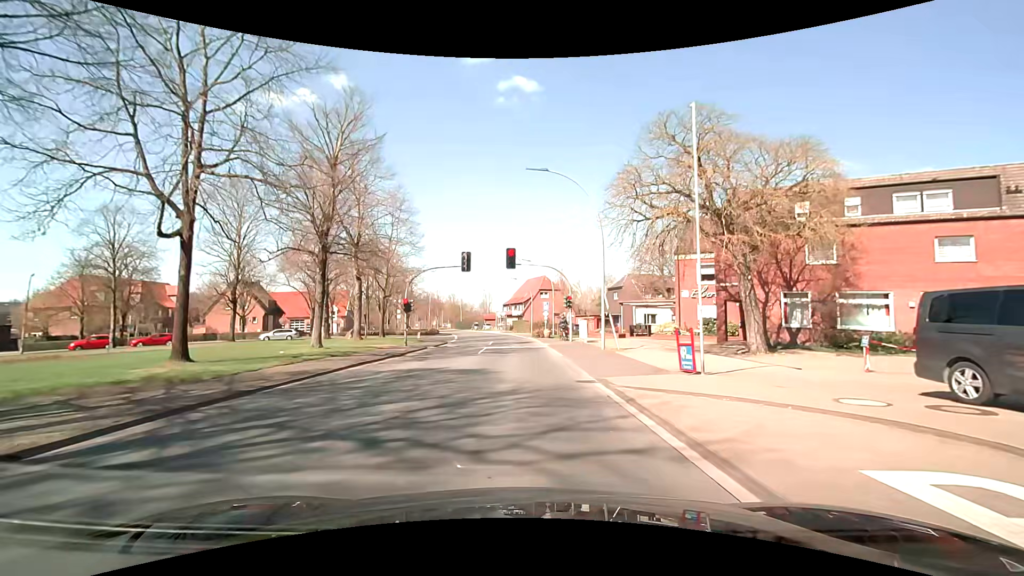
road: secondary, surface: asphalt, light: Day
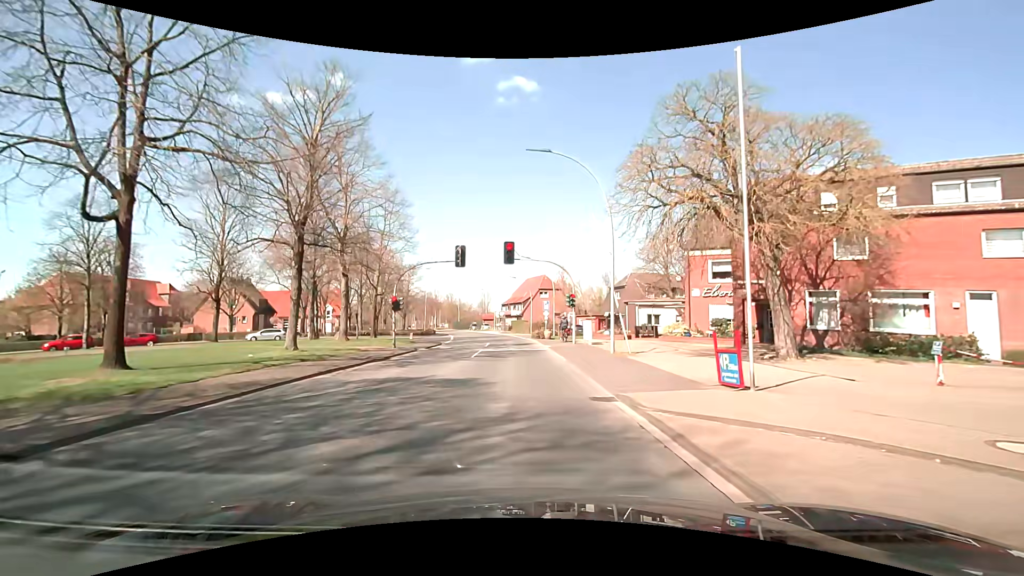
(0.0, +2.7) m; 0°
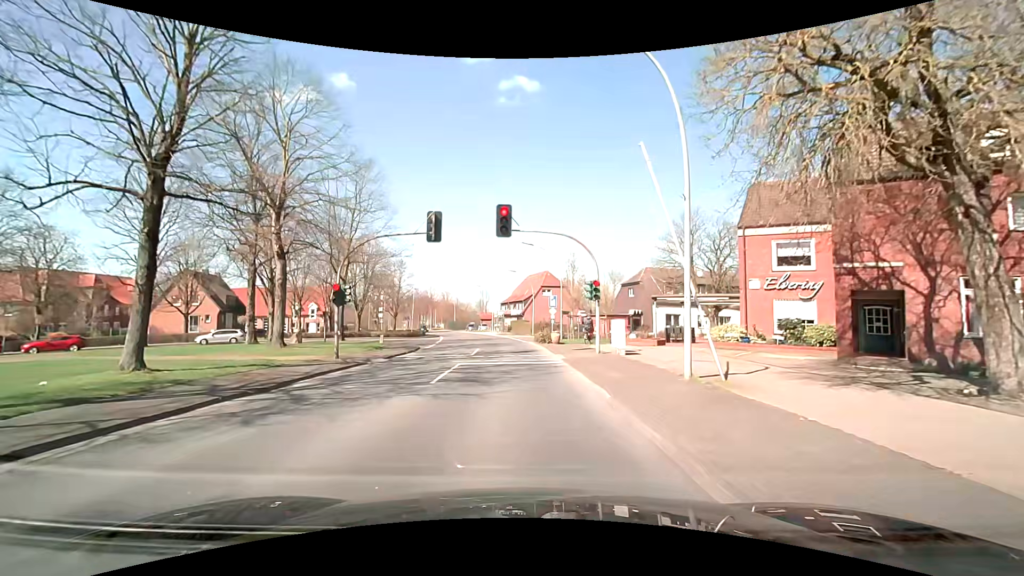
(+0.1, +9.4) m; 0°
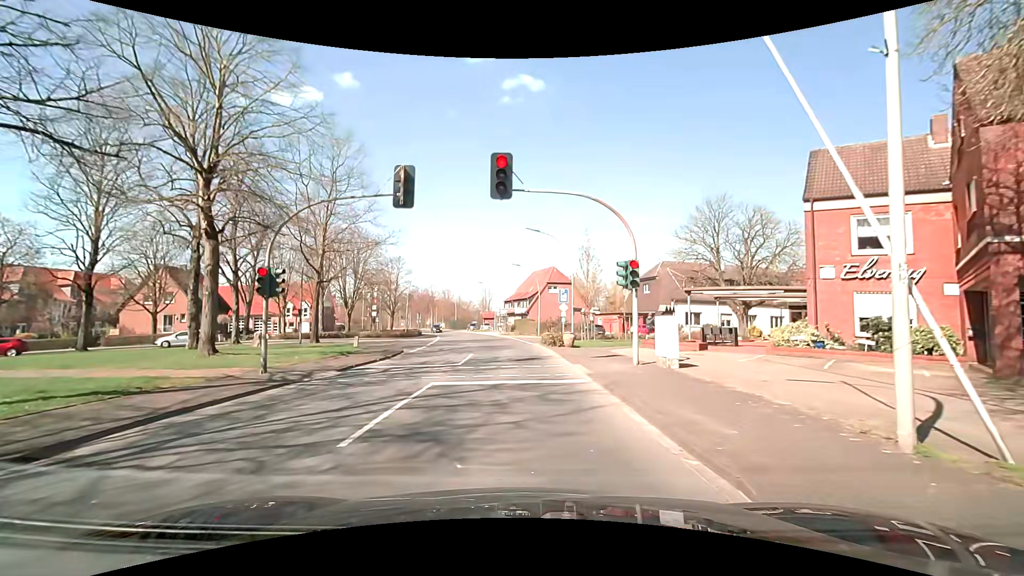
(0.0, +6.2) m; -1°
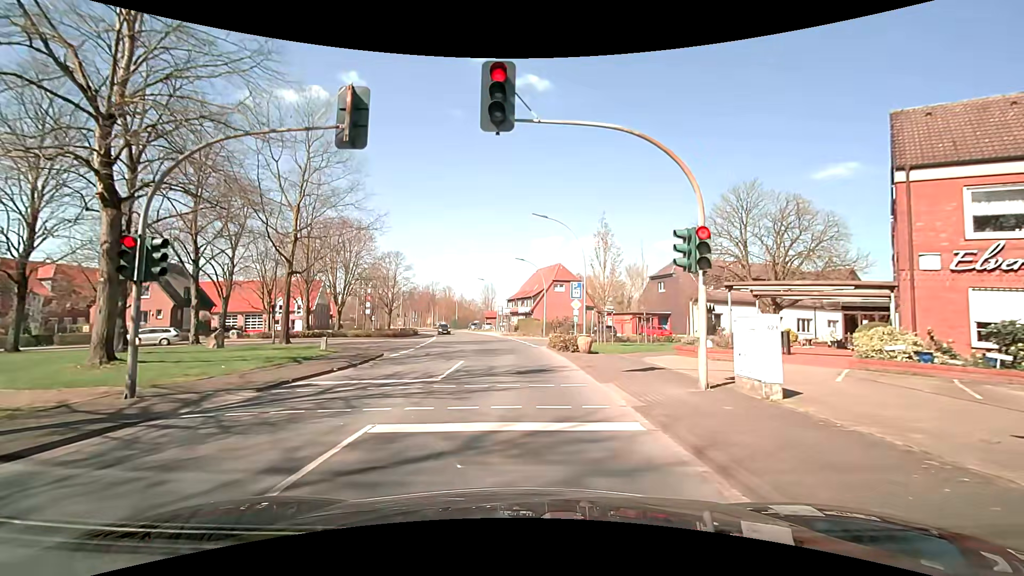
(0.0, +5.1) m; 0°
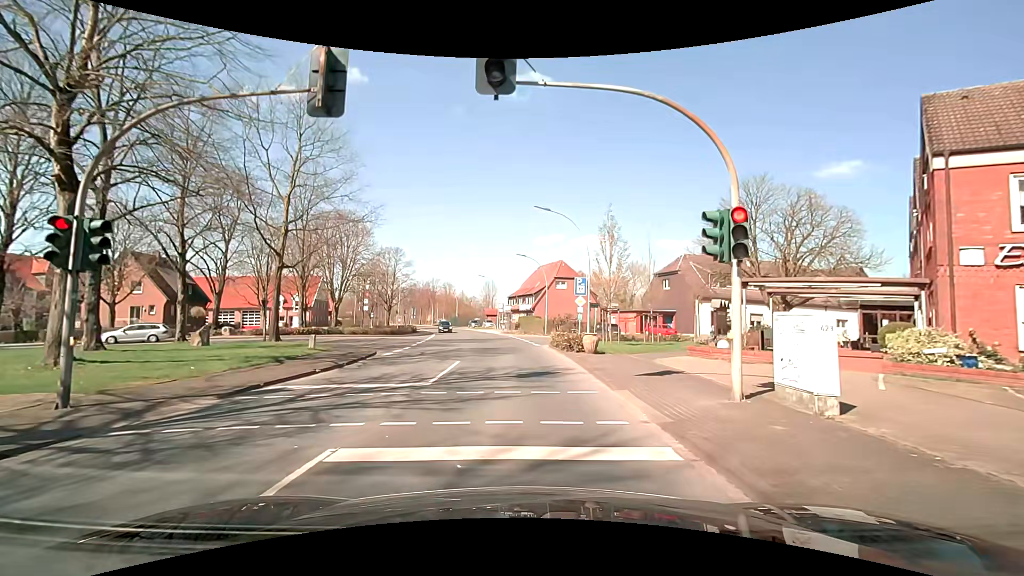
(0.0, +1.4) m; 0°
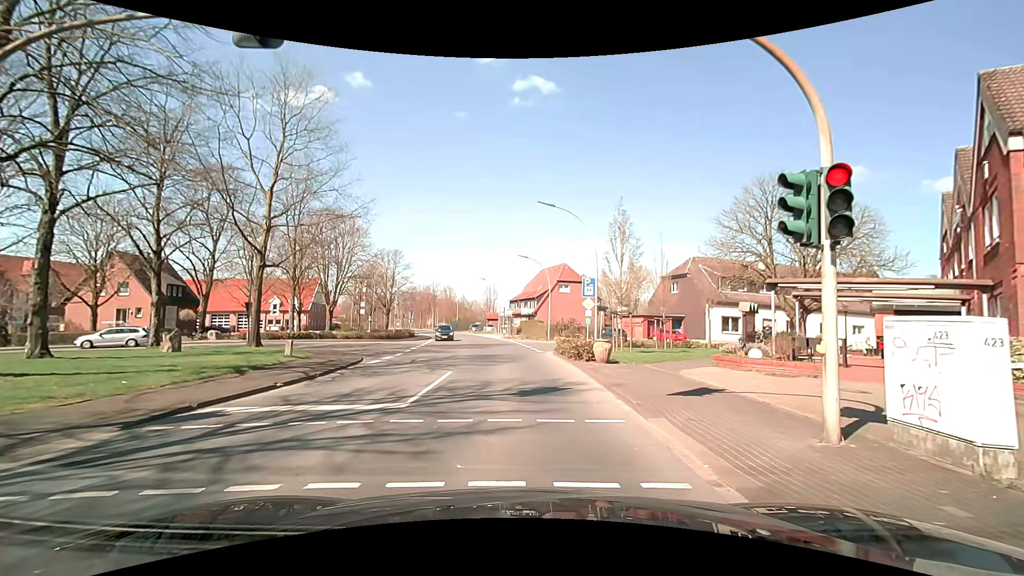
(0.0, +2.2) m; -1°
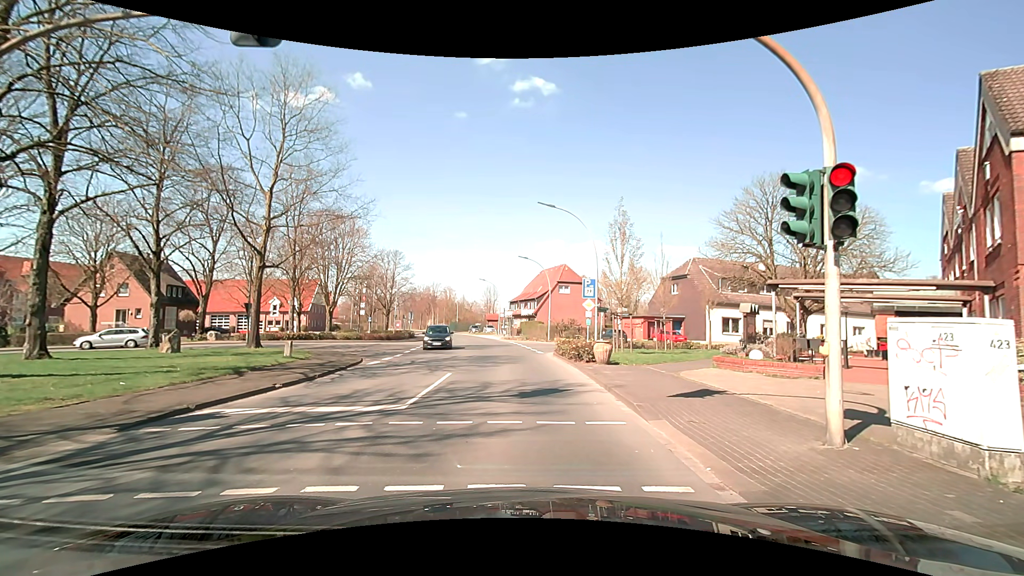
(0.0, +0.1) m; 0°
